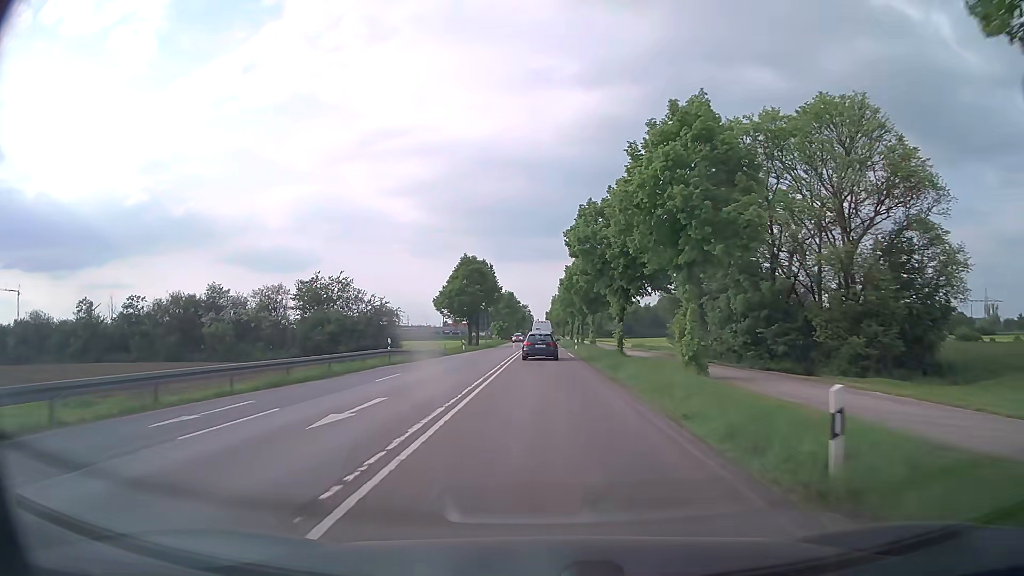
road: secondary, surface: asphalt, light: Day
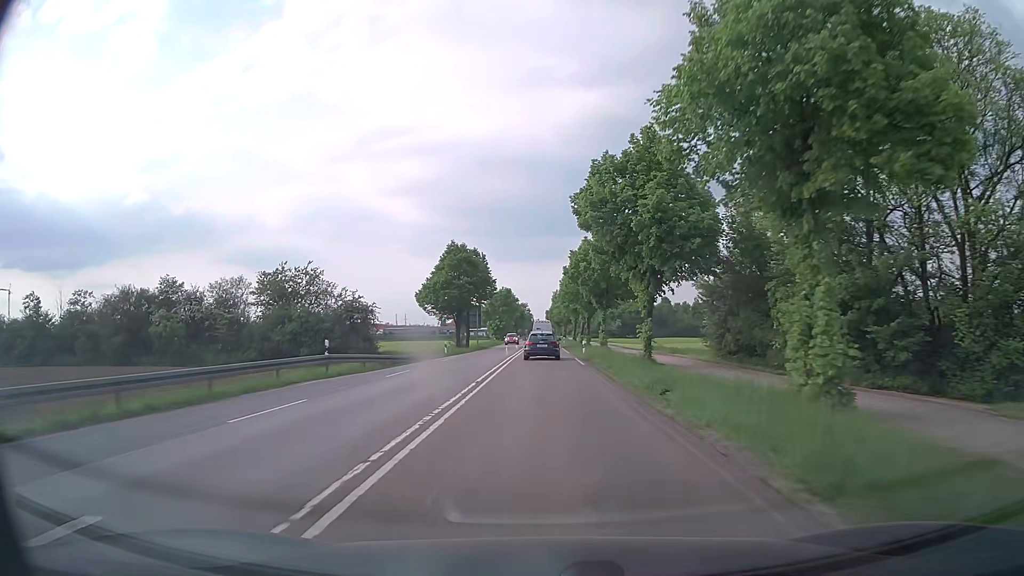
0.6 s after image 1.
(0.0, +10.1) m; +1°
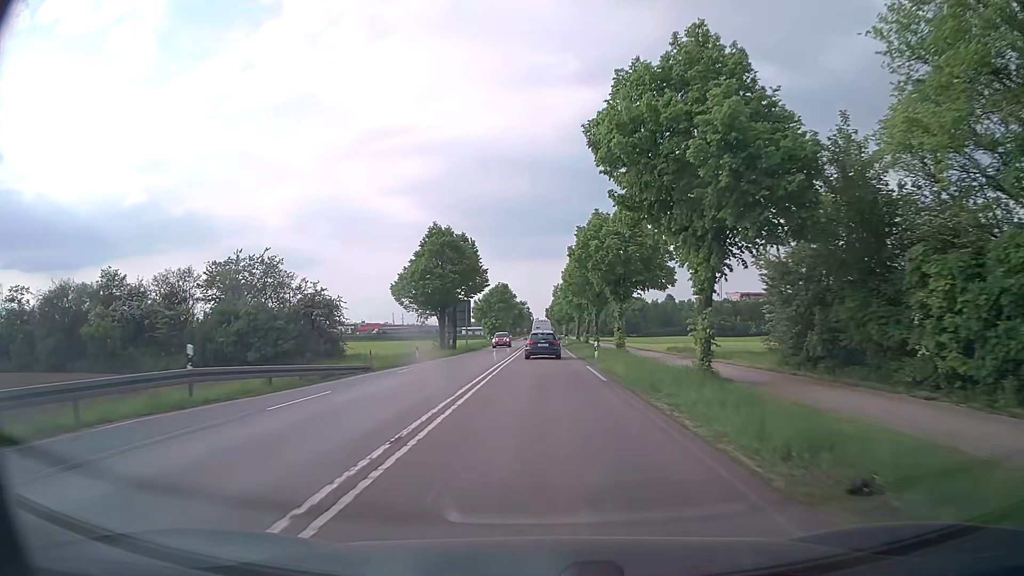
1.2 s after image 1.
(-0.1, +10.1) m; 0°
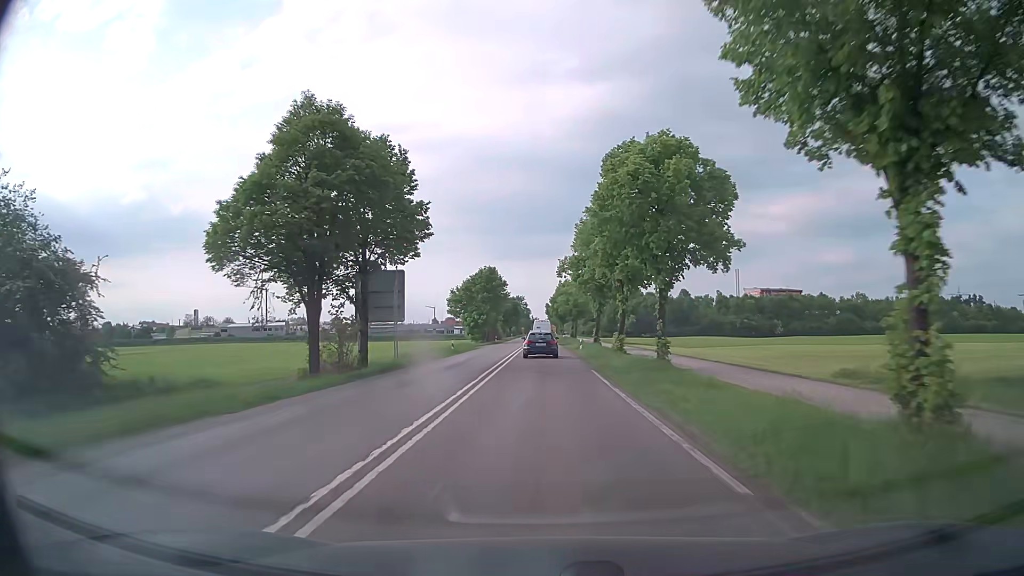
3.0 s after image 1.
(0.0, +29.8) m; 0°
(0, +10) (0, +20) (0, +30) (0, +40) (0, +50) (0, +60) (0, +70) (0, +80) (0, +90) (0, +100) m
